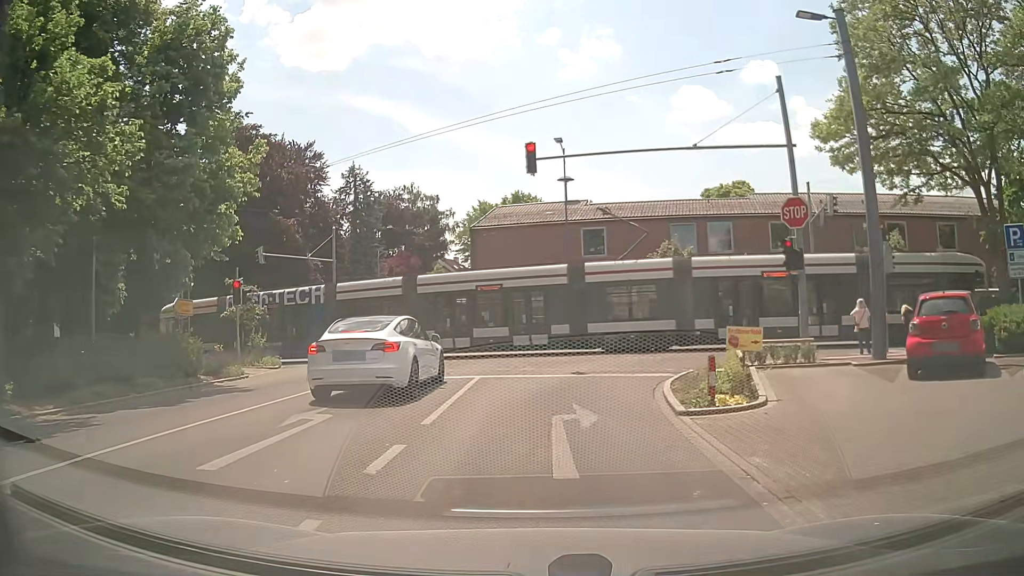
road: tertiary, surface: asphalt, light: Day
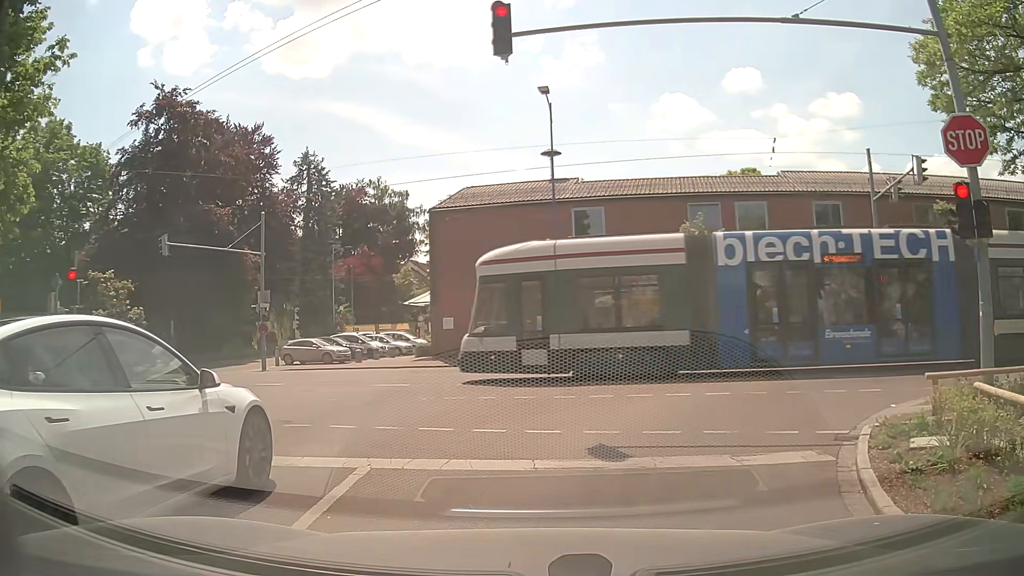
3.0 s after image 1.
(0.0, +8.7) m; +2°
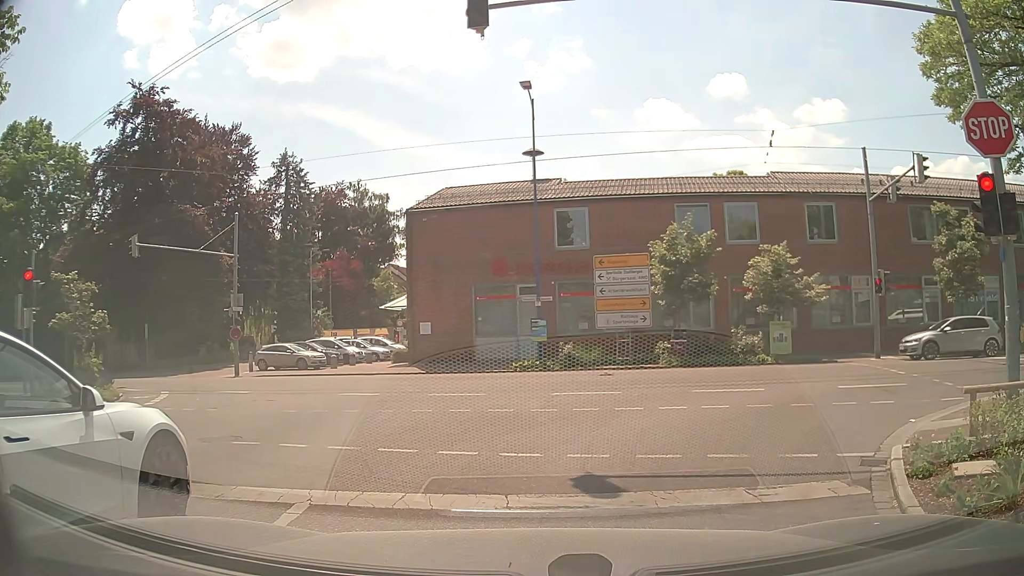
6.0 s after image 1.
(0.0, +1.1) m; 0°
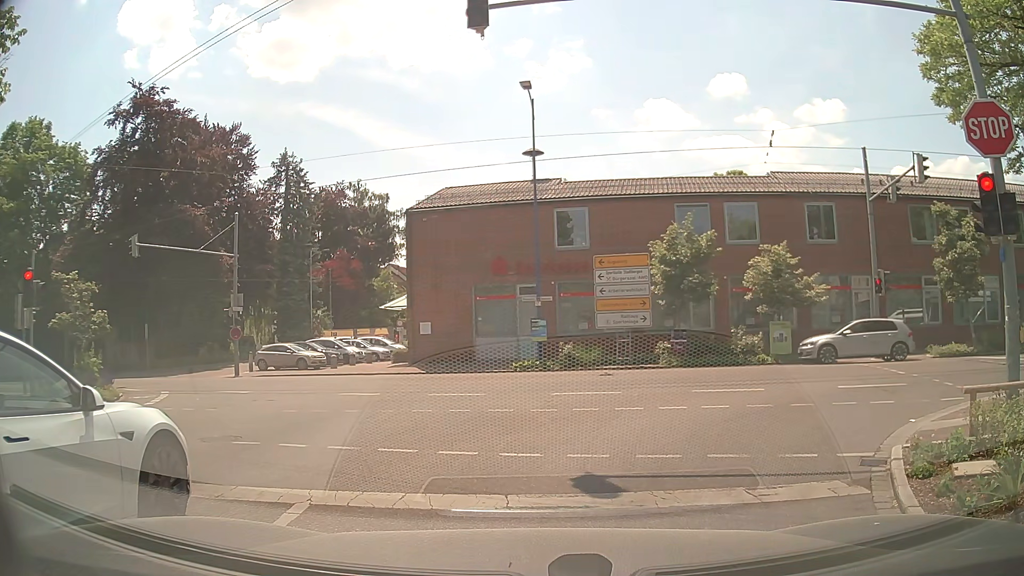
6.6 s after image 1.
(0.0, 0.0) m; 0°
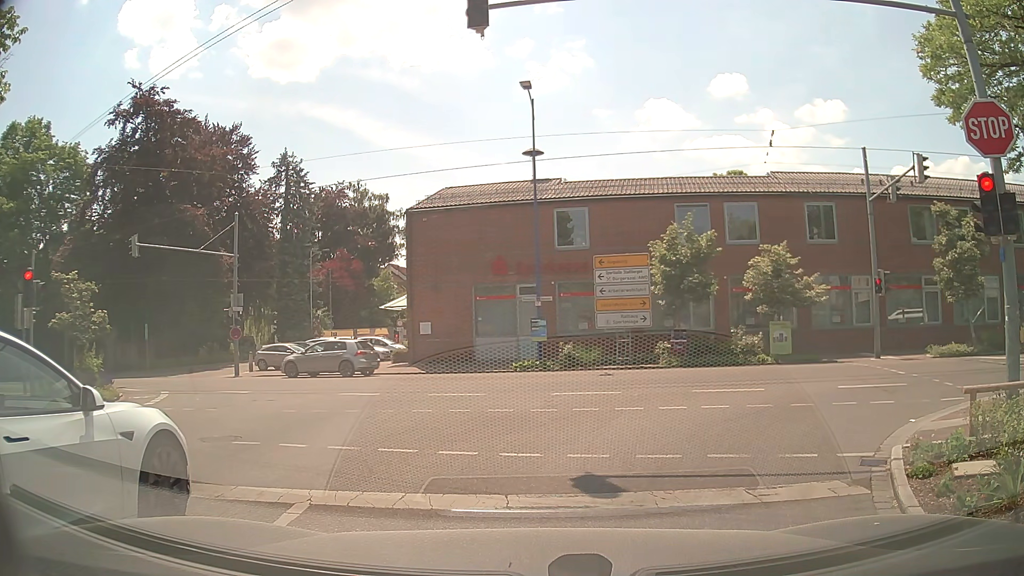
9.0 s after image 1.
(0.0, 0.0) m; 0°
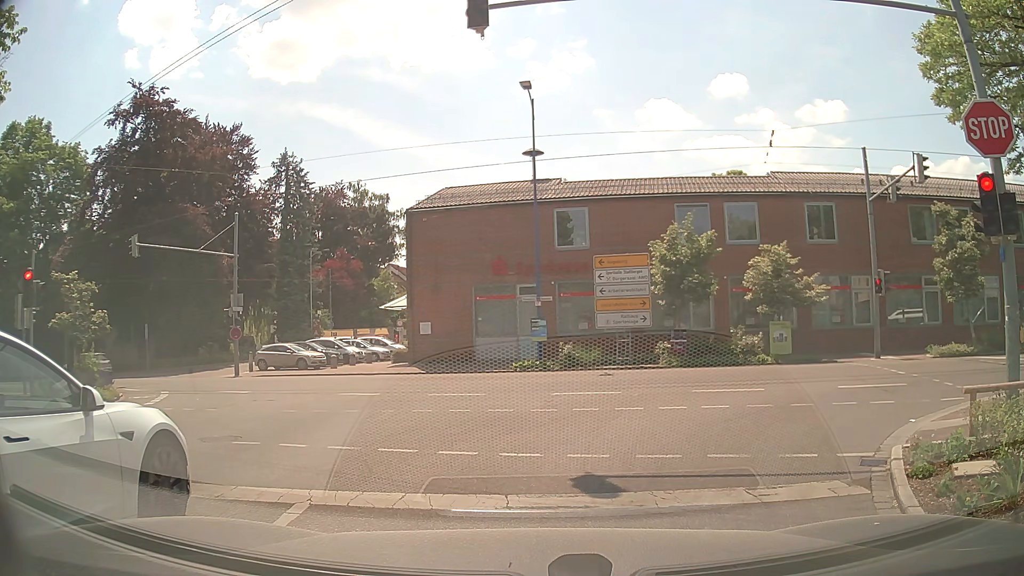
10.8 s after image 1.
(0.0, 0.0) m; 0°
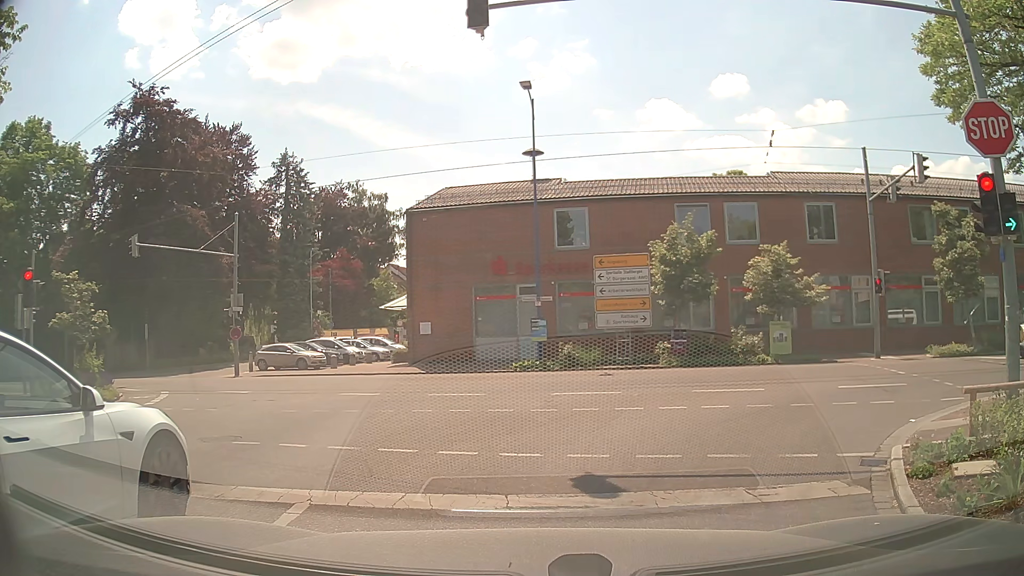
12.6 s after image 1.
(0.0, 0.0) m; 0°
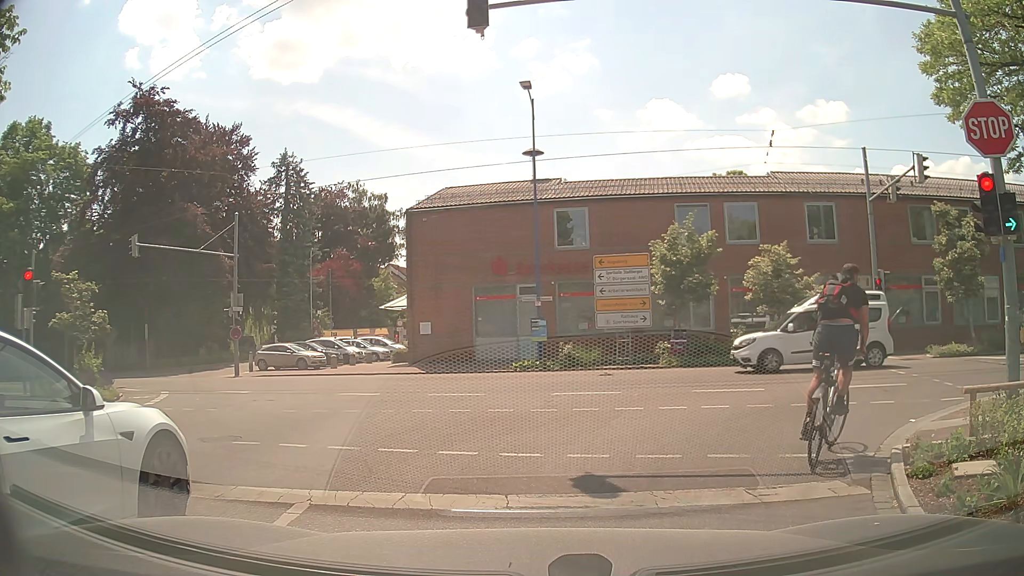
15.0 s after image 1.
(0.0, 0.0) m; 0°
(+2, +10) (+10, +15) (+20, +14) (+30, +12) (+40, +10) (+50, +9) (+60, +7) (+70, +6) (+80, +7) (+89, +11) m
